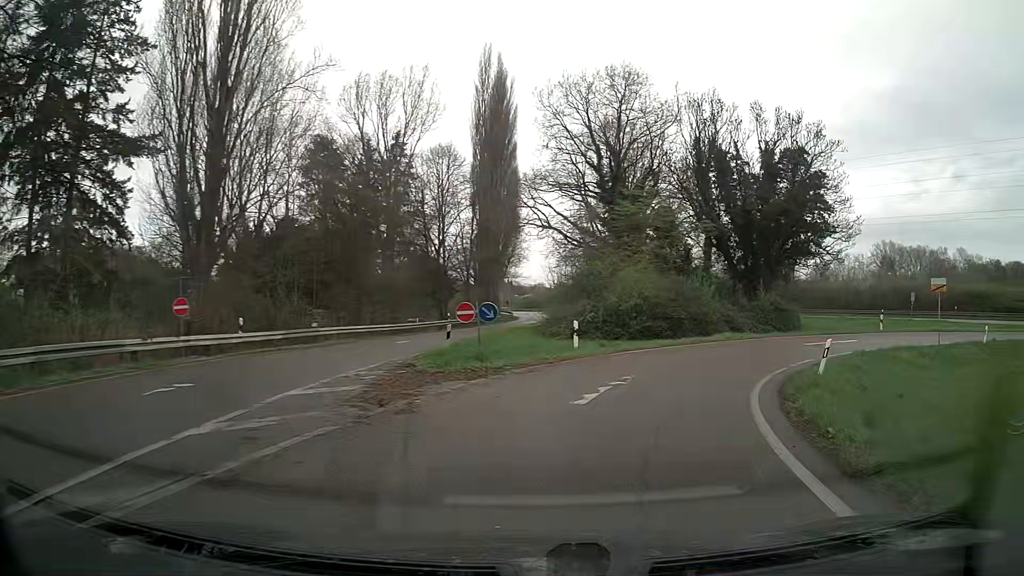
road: trunk_link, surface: asphalt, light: Day
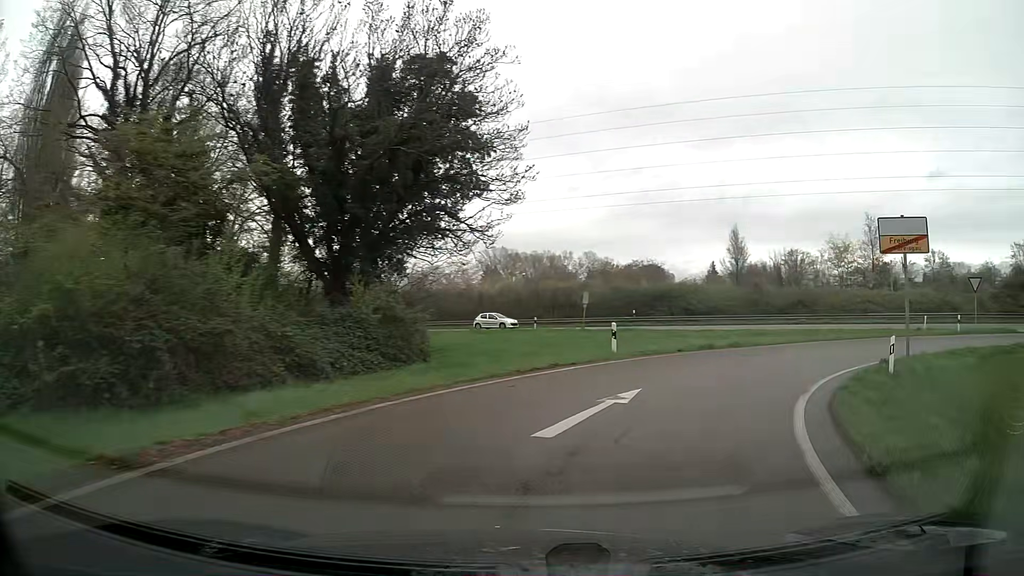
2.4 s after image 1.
(+5.8, +20.0) m; +35°
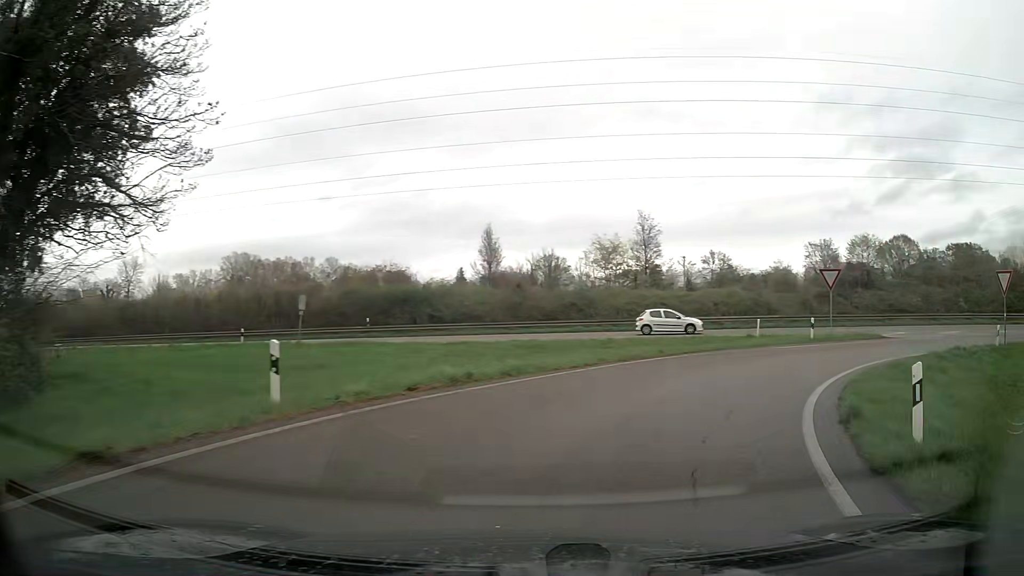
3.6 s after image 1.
(+1.9, +10.3) m; +22°
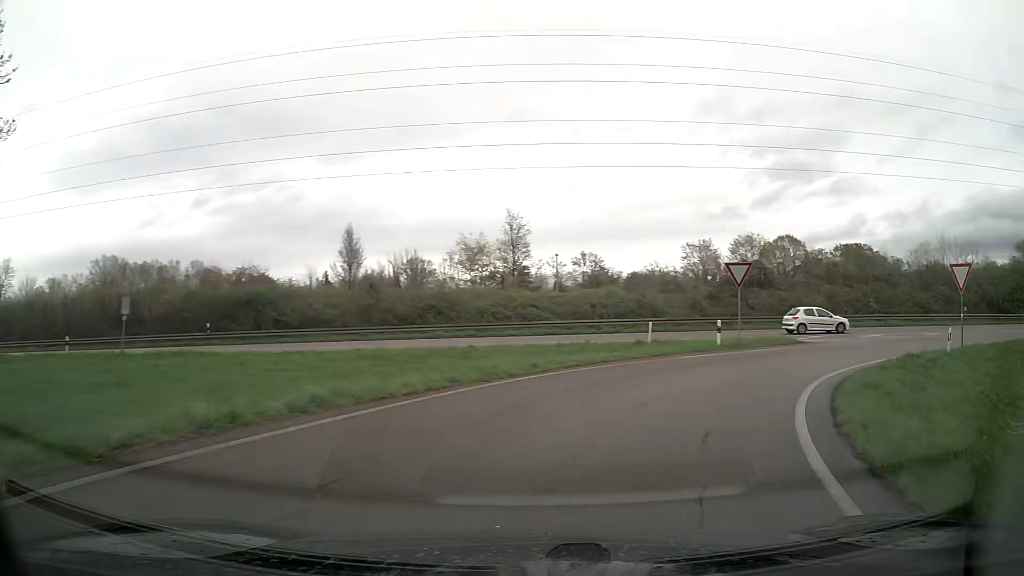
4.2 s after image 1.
(+0.4, +5.3) m; +11°
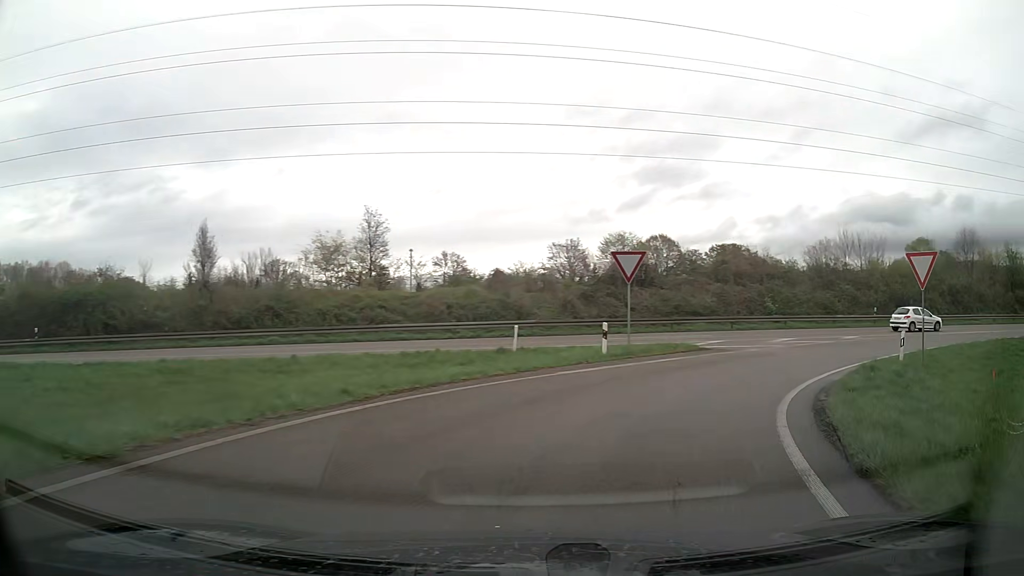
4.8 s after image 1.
(+0.5, +5.4) m; +11°
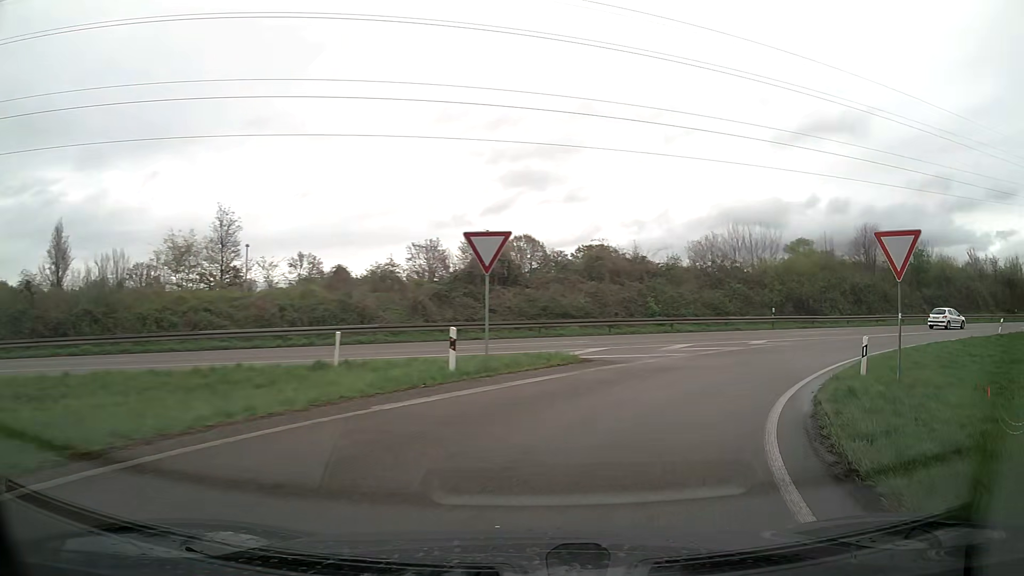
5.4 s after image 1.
(+0.5, +5.5) m; +12°
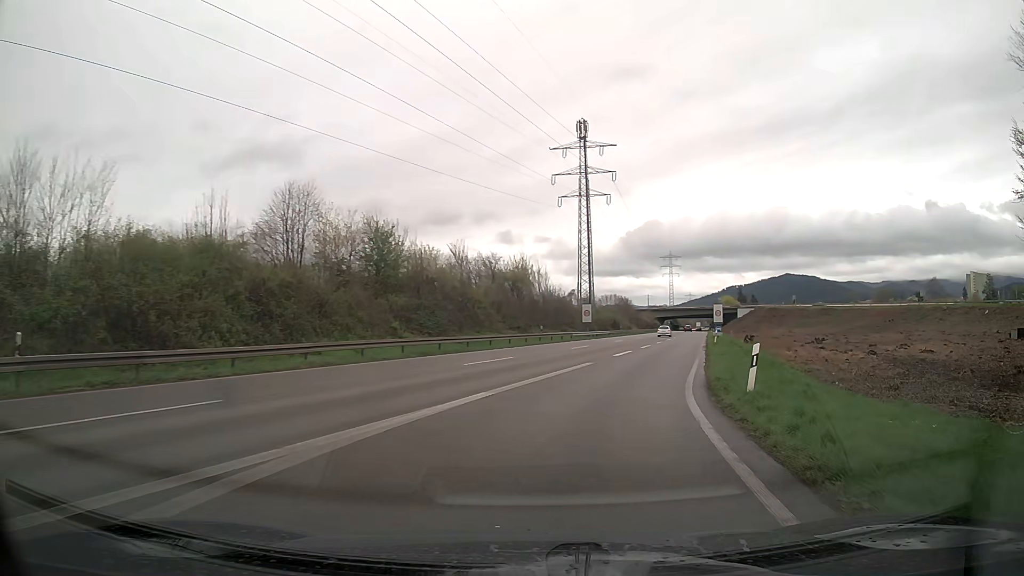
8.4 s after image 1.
(+12.5, +25.6) m; +49°
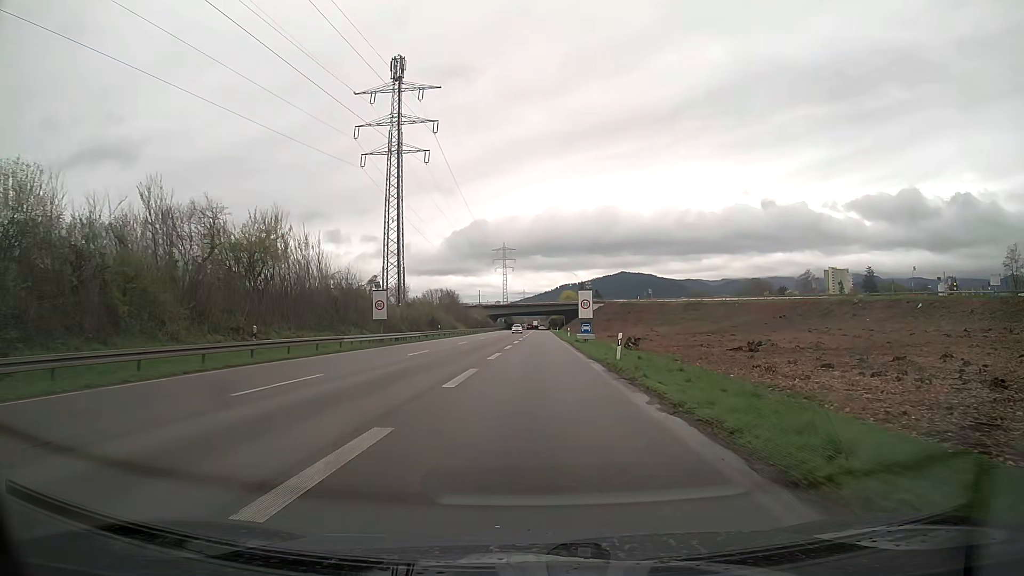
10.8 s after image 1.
(+4.6, +27.8) m; +14°
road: trunk
(0, +10) (0, +20) (0, +30) (0, +40) (0, +50) (0, +60) (0, +70) (0, +80) (0, +90) (0, +100) m
